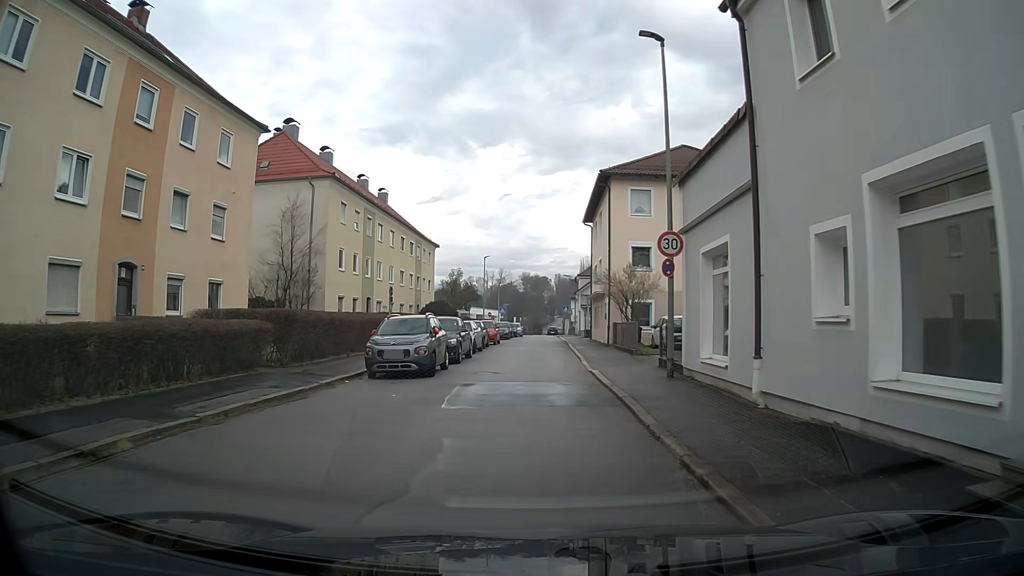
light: Day
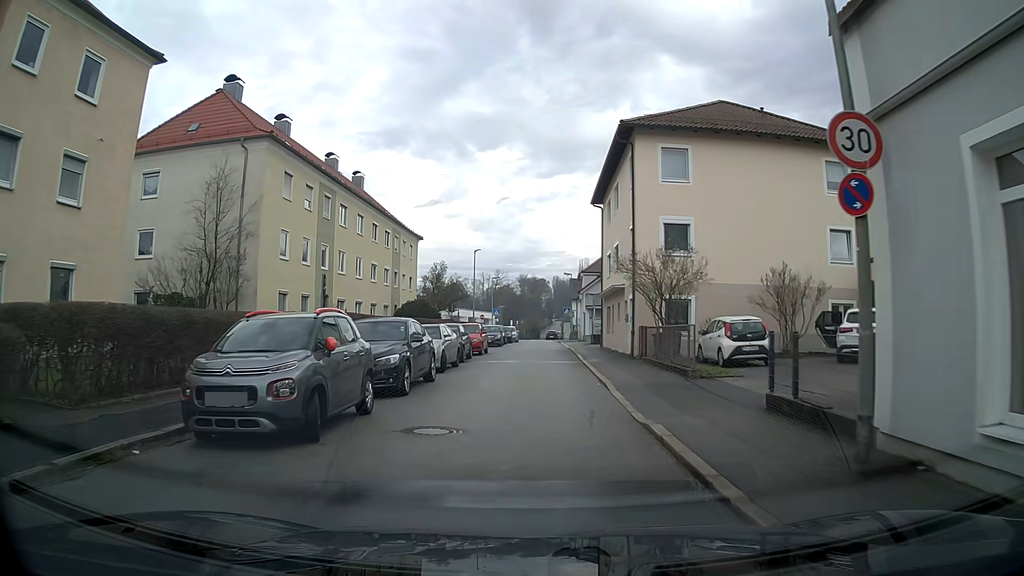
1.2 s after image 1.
(0.0, +9.2) m; +1°
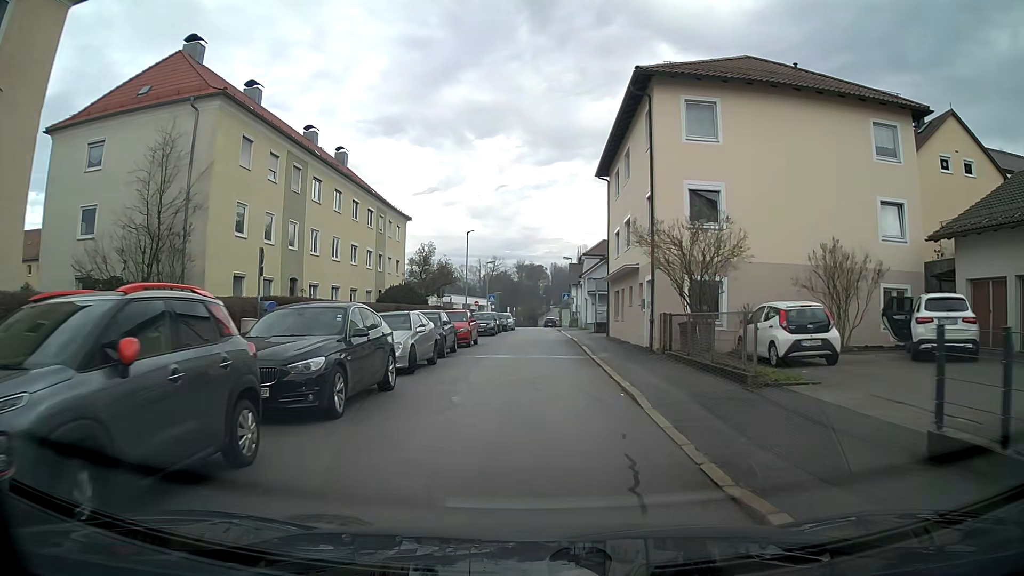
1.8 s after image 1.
(0.0, +4.6) m; 0°
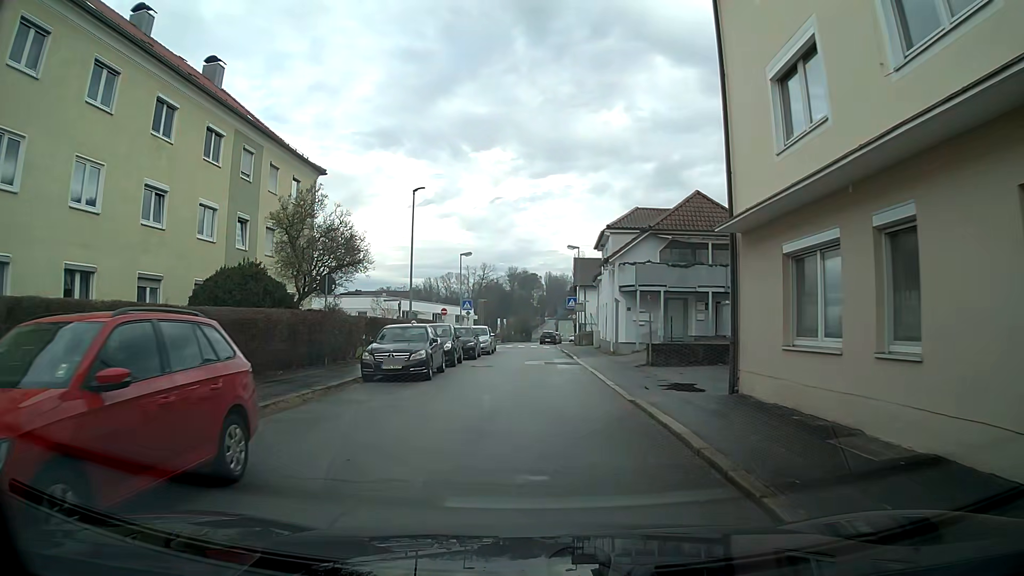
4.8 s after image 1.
(0.0, +23.2) m; 0°
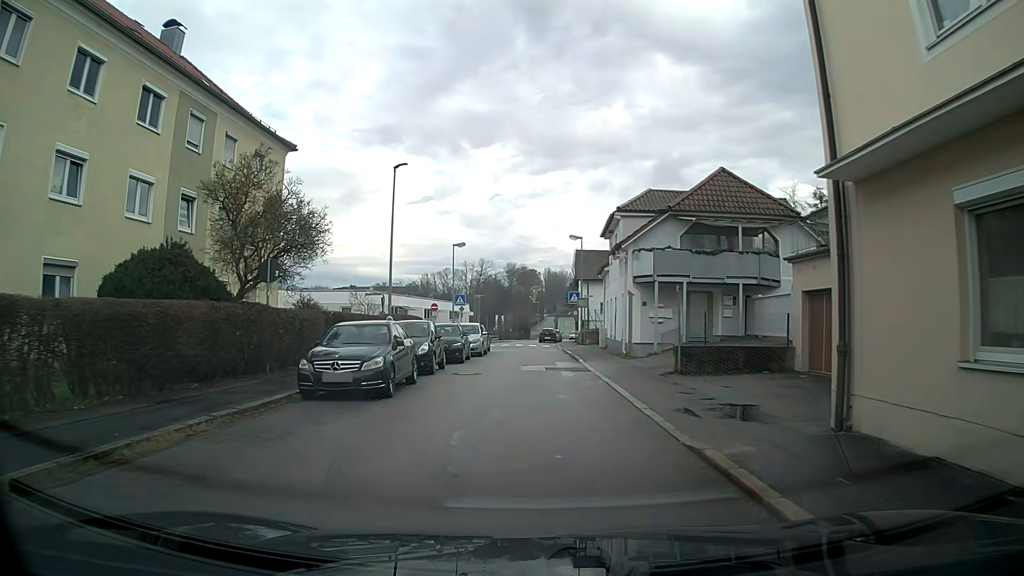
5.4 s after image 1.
(0.0, +4.6) m; 0°
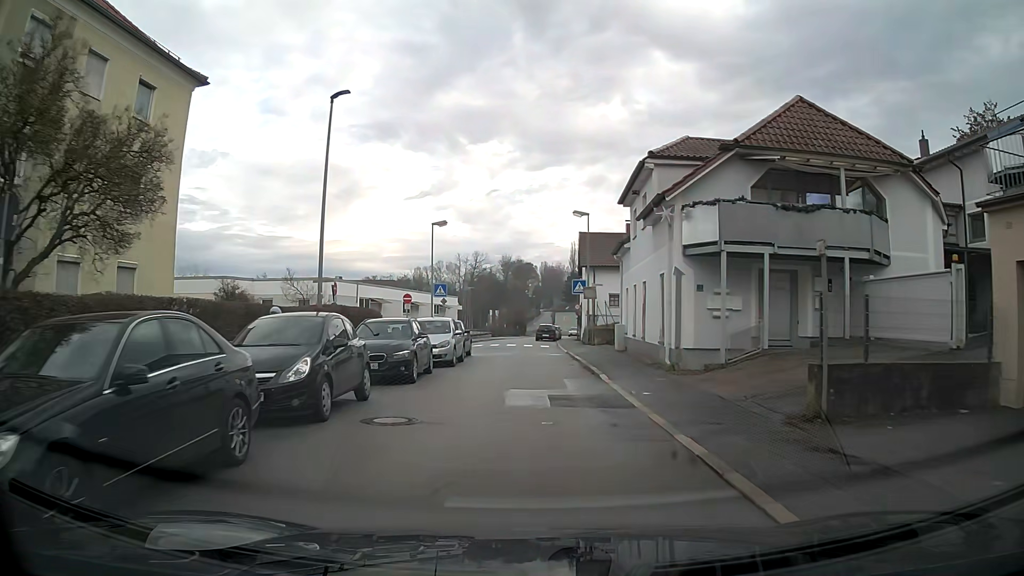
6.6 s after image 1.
(+0.1, +9.3) m; +1°
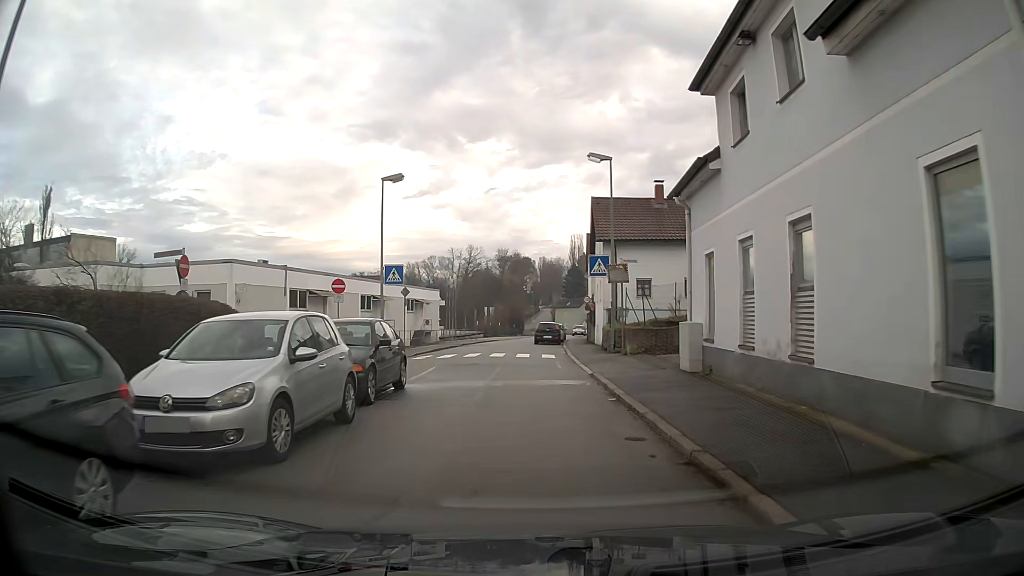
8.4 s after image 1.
(0.0, +13.9) m; -1°
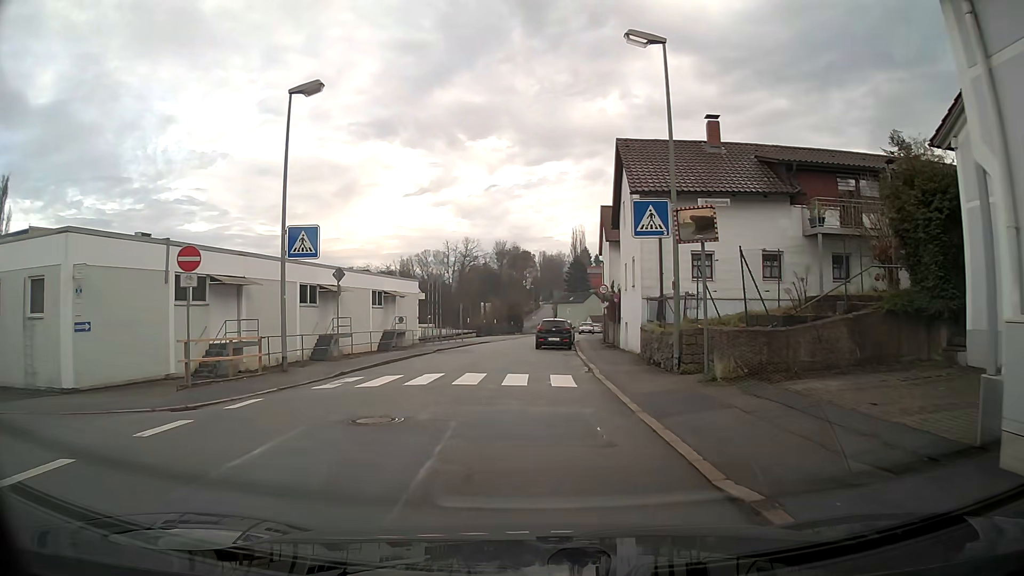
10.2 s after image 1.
(0.0, +12.0) m; 0°
